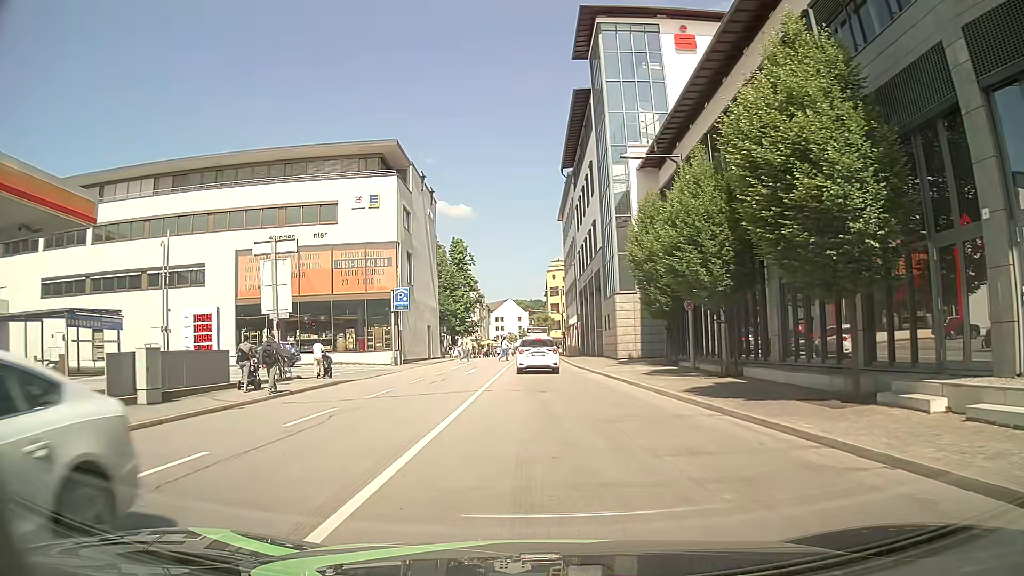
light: Day
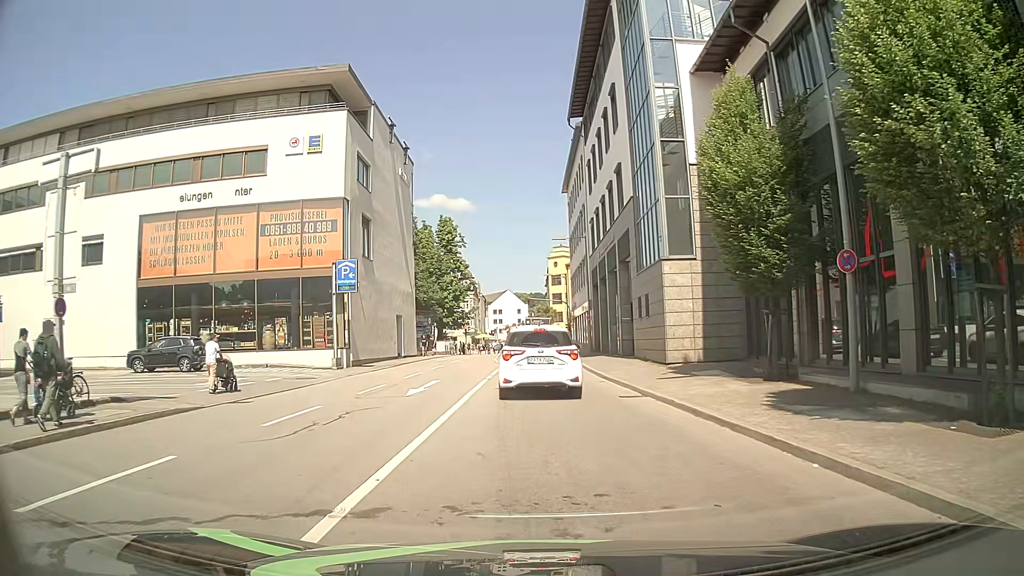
(-0.2, +12.7) m; -2°
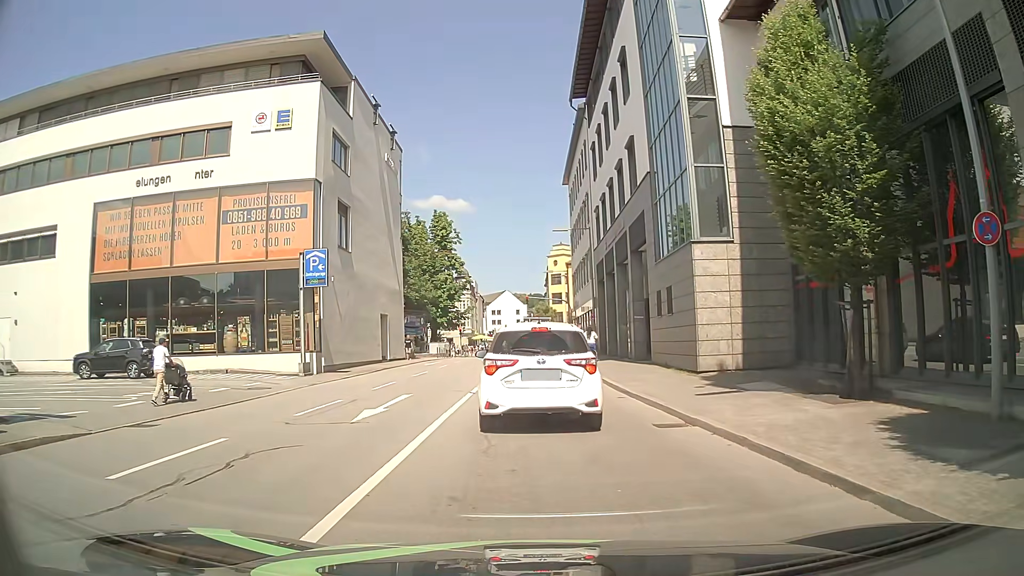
(+0.1, +4.2) m; +1°
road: primary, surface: asphalt
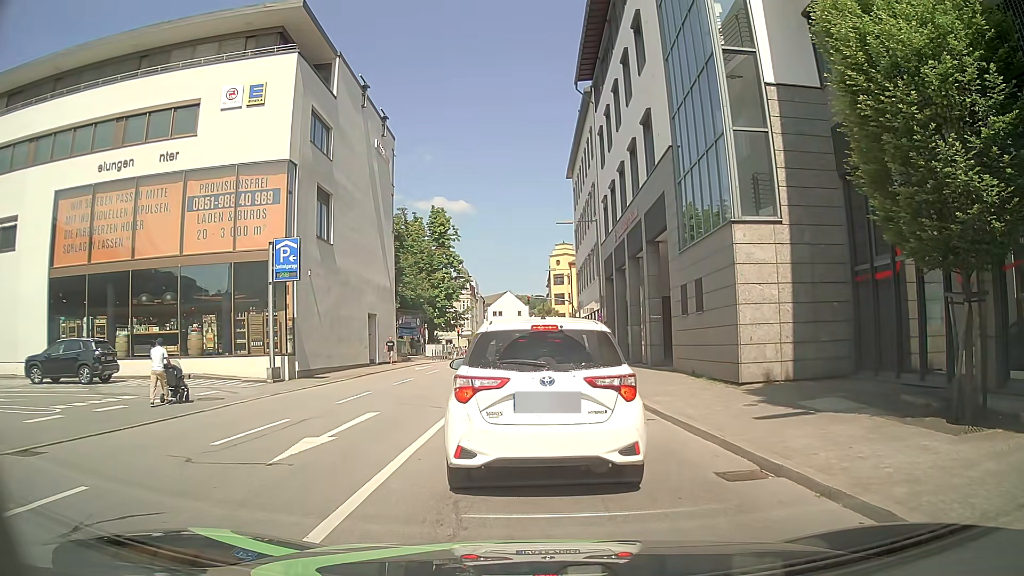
(0.0, +3.2) m; 0°
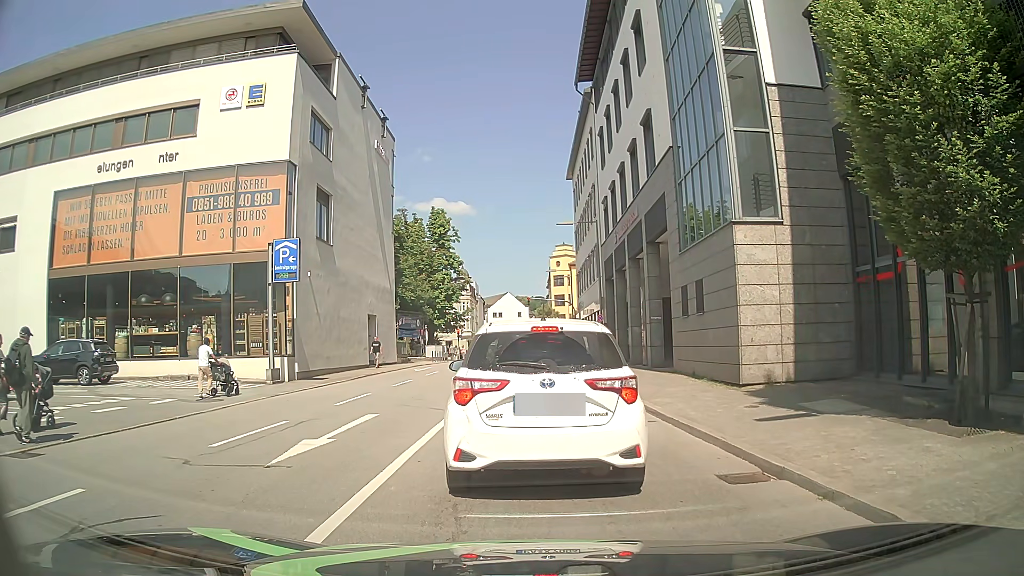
(0.0, +0.1) m; 0°
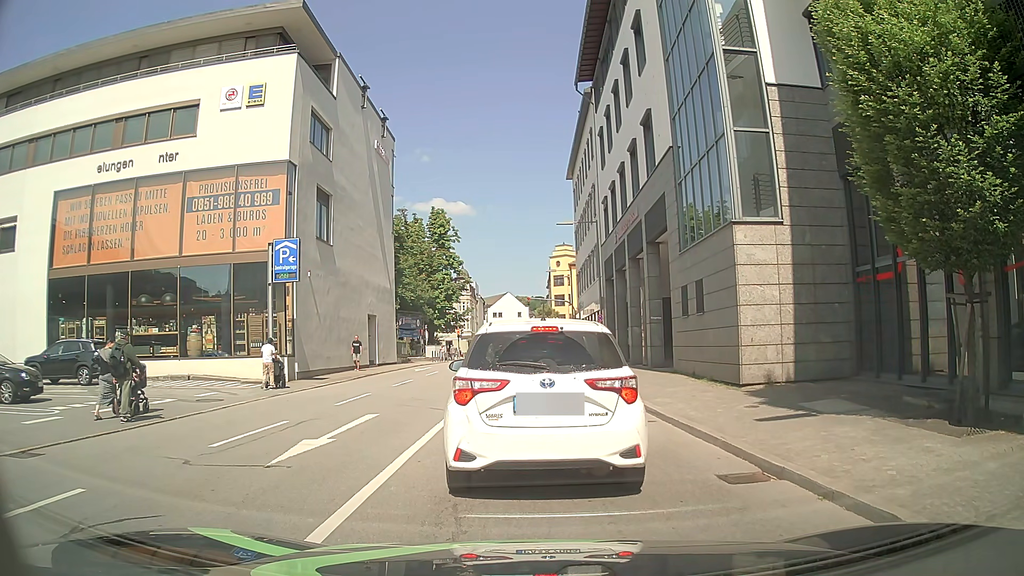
(0.0, 0.0) m; 0°
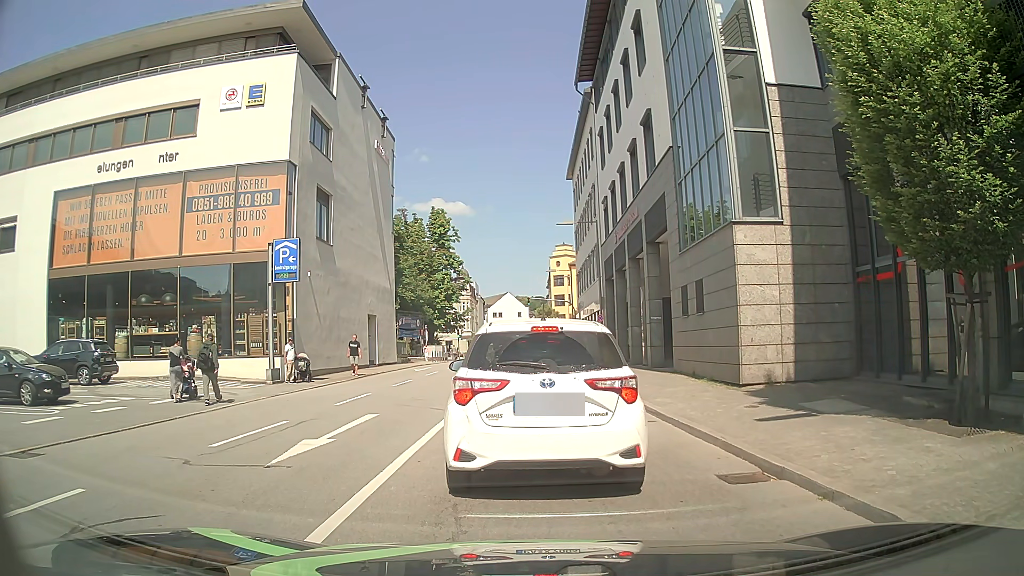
(0.0, 0.0) m; 0°
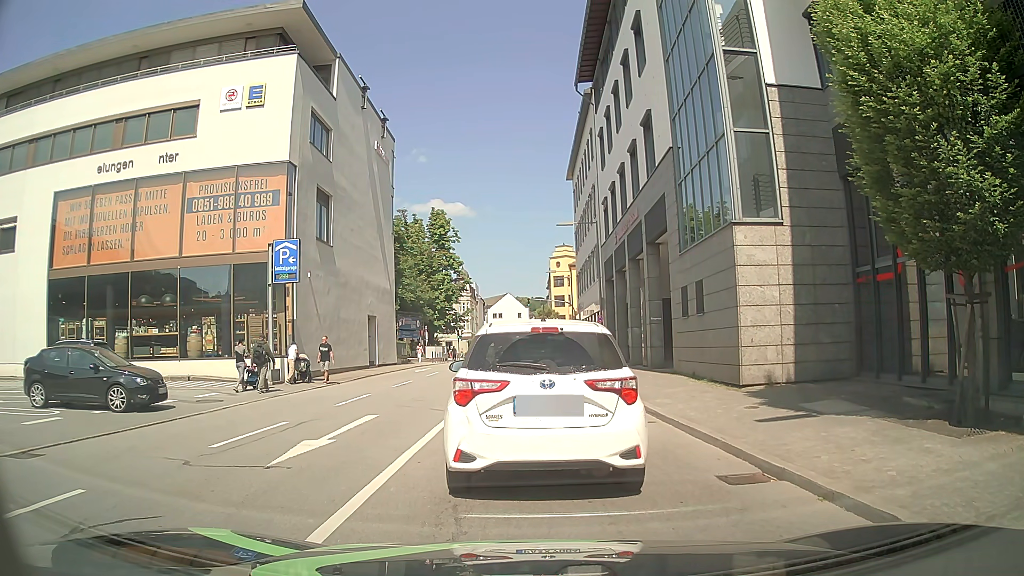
(0.0, 0.0) m; 0°
(0, +10) (0, +20) (0, +30) (0, +40) (0, +50) (0, +60) (0, +70) (+4, +79) (+11, +86) (+19, +92) m
